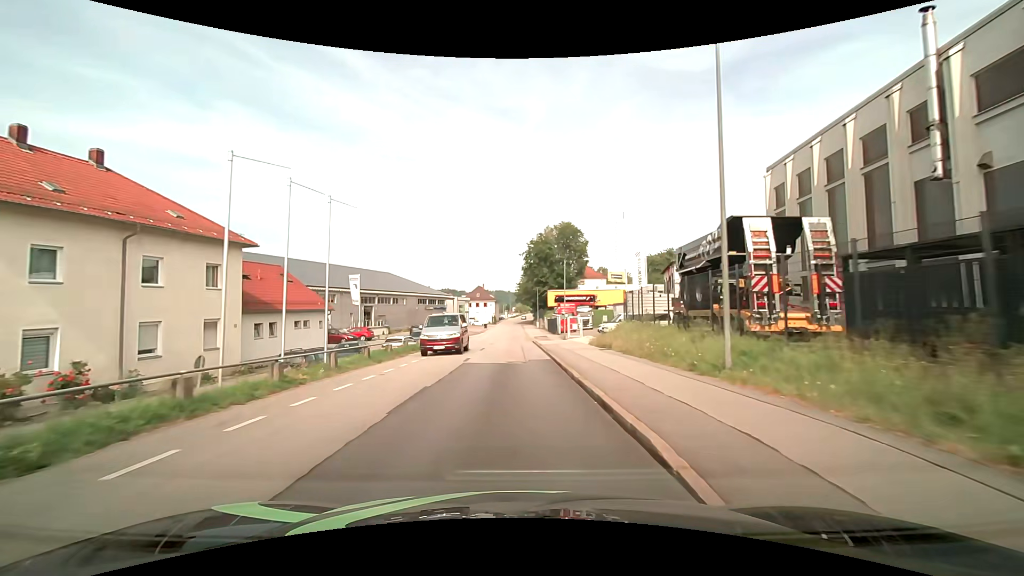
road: residential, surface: asphalt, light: Day
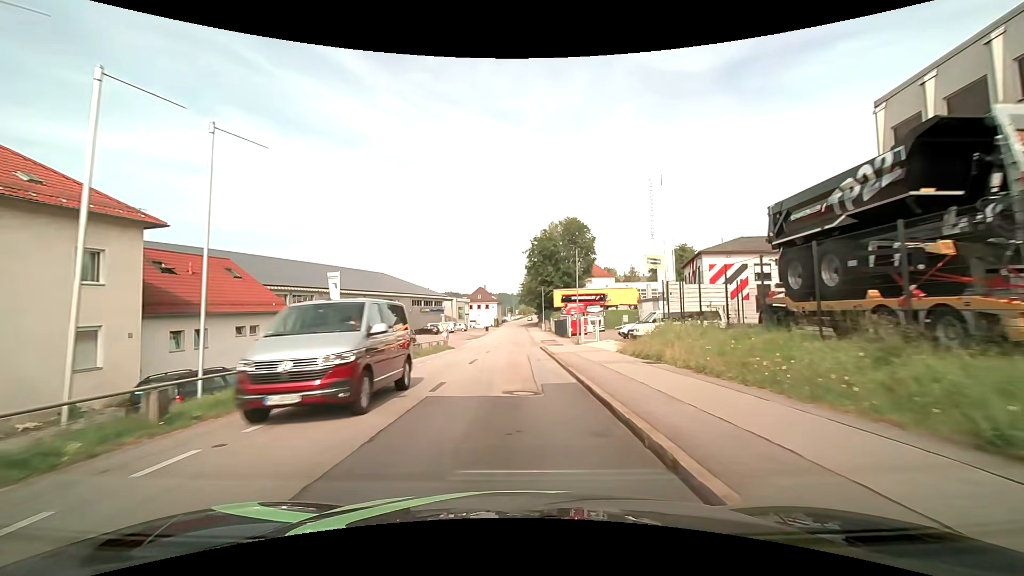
(+0.1, +7.8) m; 0°
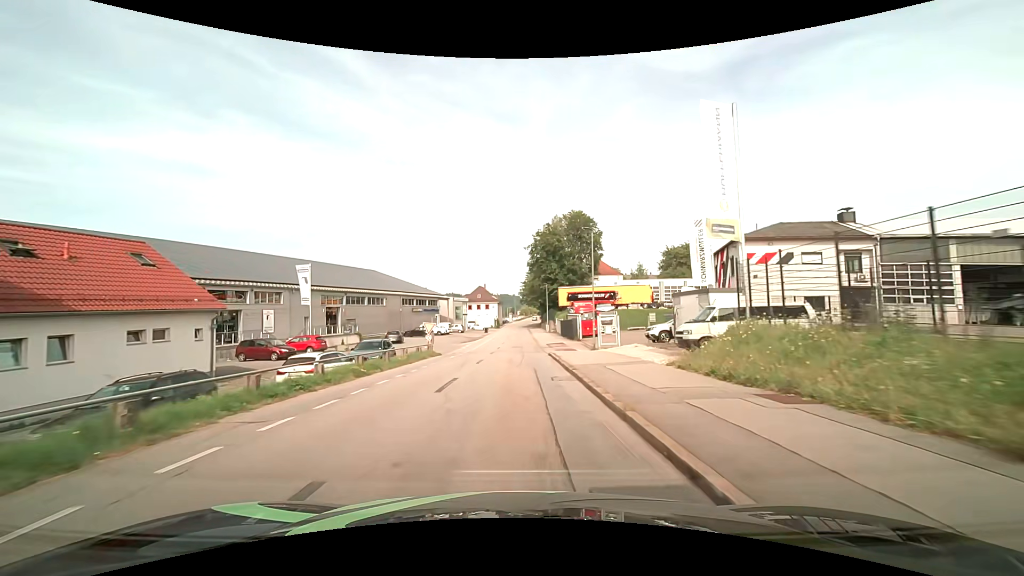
(-0.1, +7.8) m; -1°
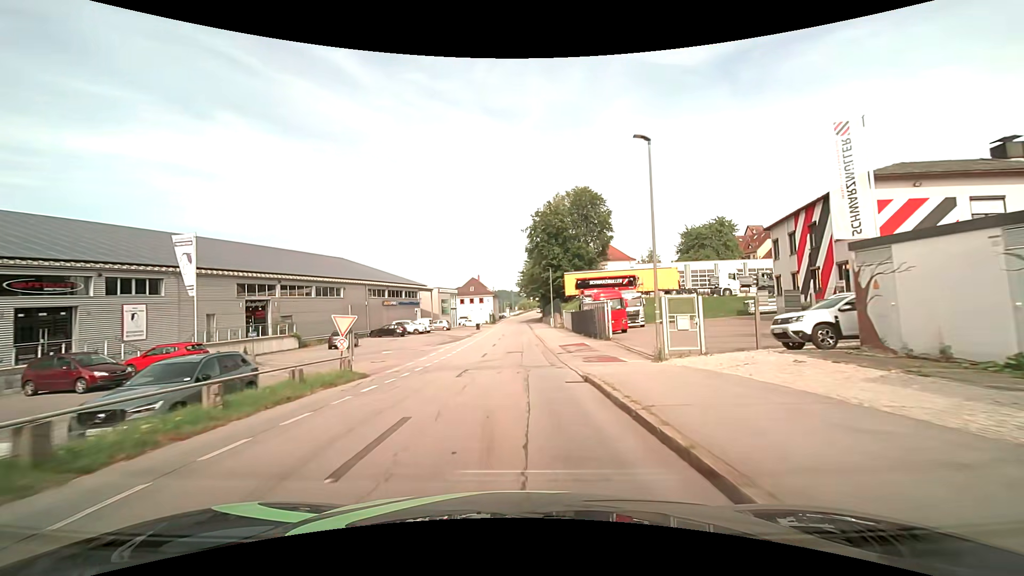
(+0.2, +15.4) m; +1°
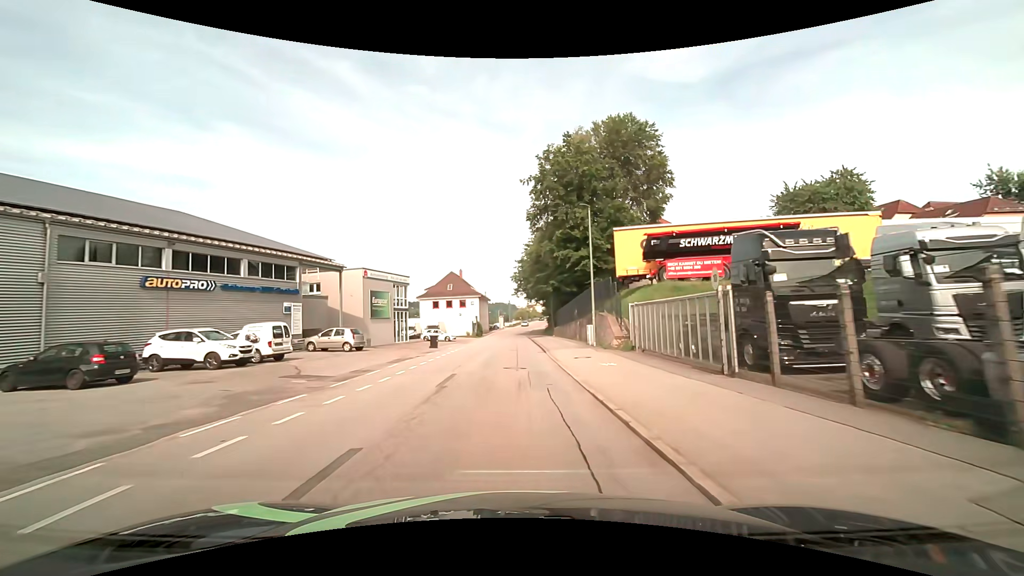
(+0.2, +38.3) m; 0°
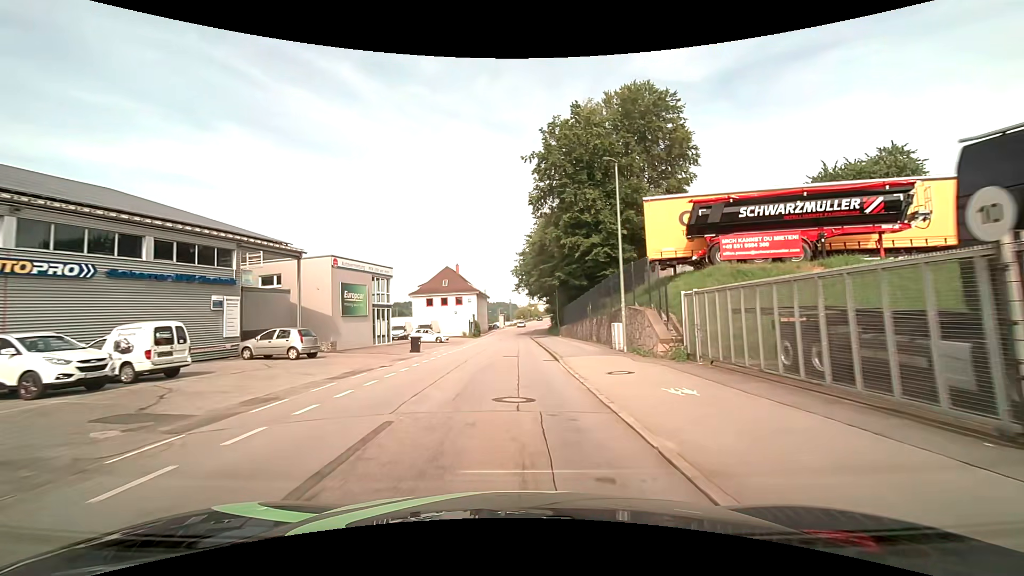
(0.0, +7.5) m; 0°
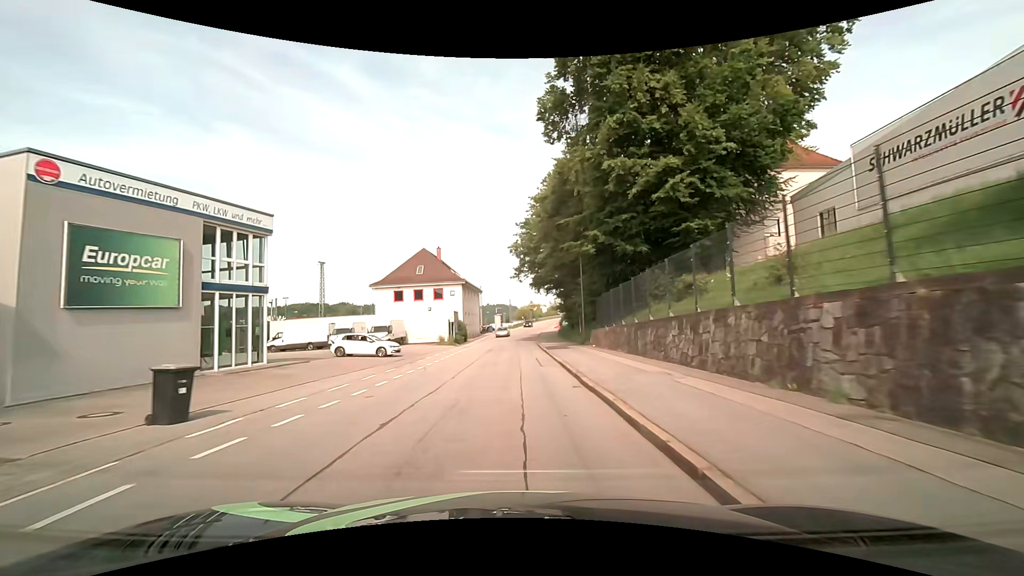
(0.0, +22.6) m; 0°
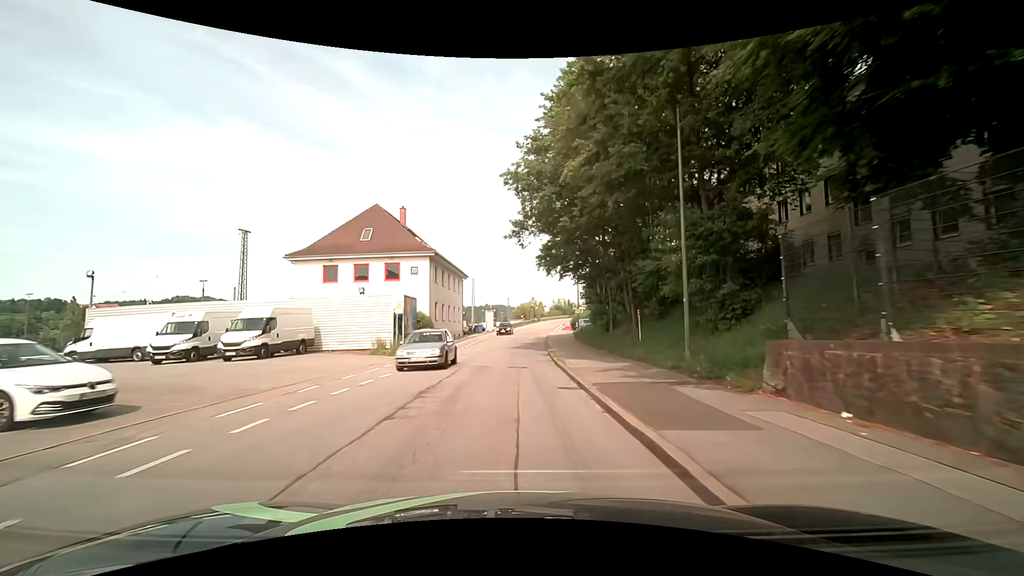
(0.0, +22.8) m; 0°
(0, +10) (0, +20) (0, +30) (+1, +40) (+1, +50) (+2, +60) (+3, +70) (+4, +80) (+5, +90) (+7, +100) m
